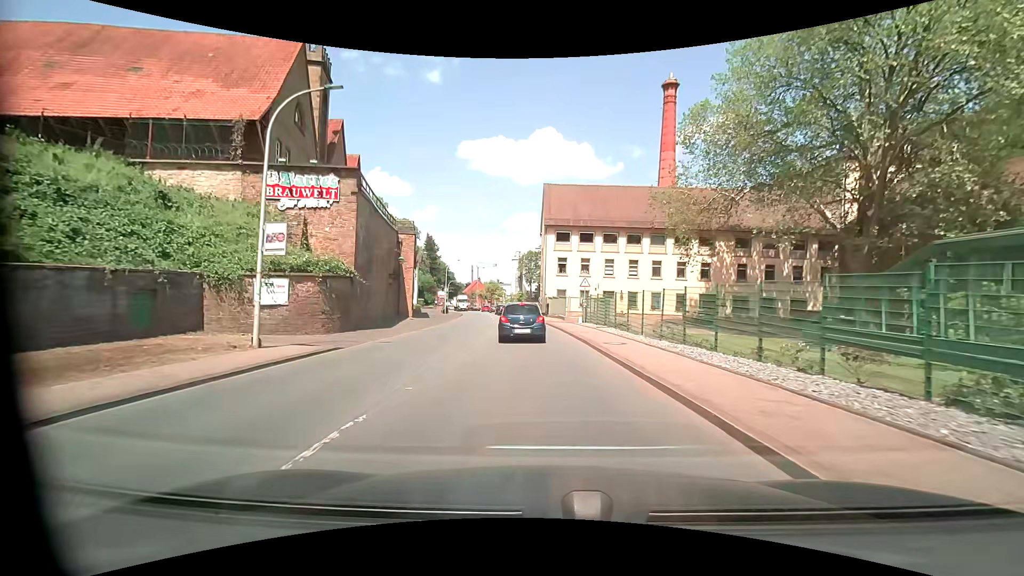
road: primary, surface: asphalt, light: Day
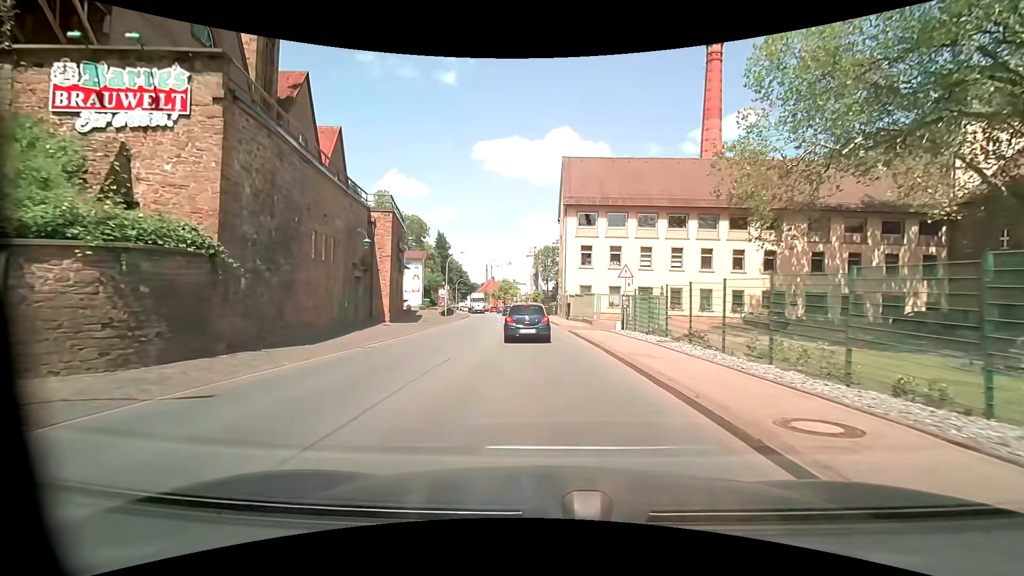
(-0.2, +11.1) m; -2°
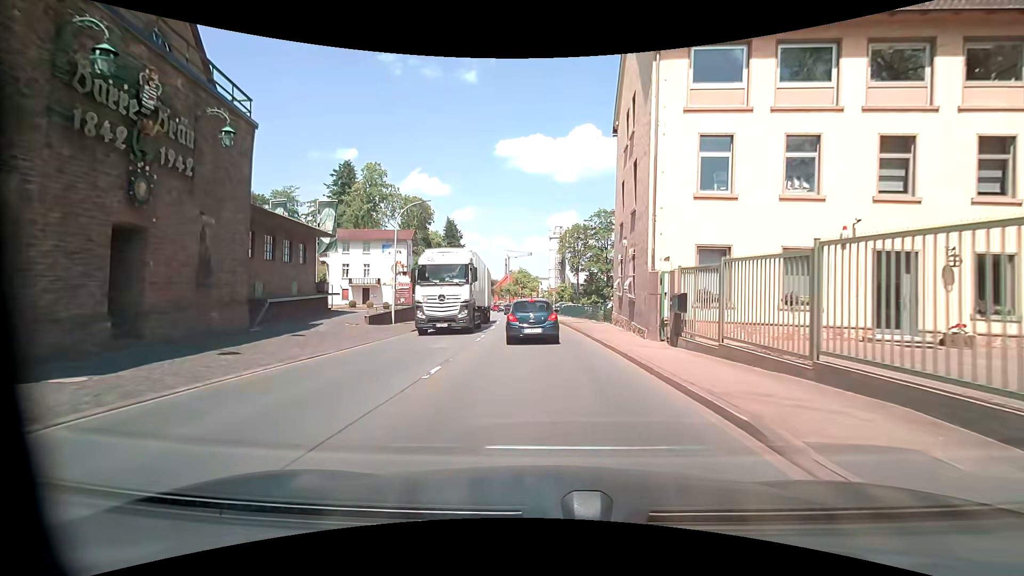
(-0.9, +28.5) m; -3°
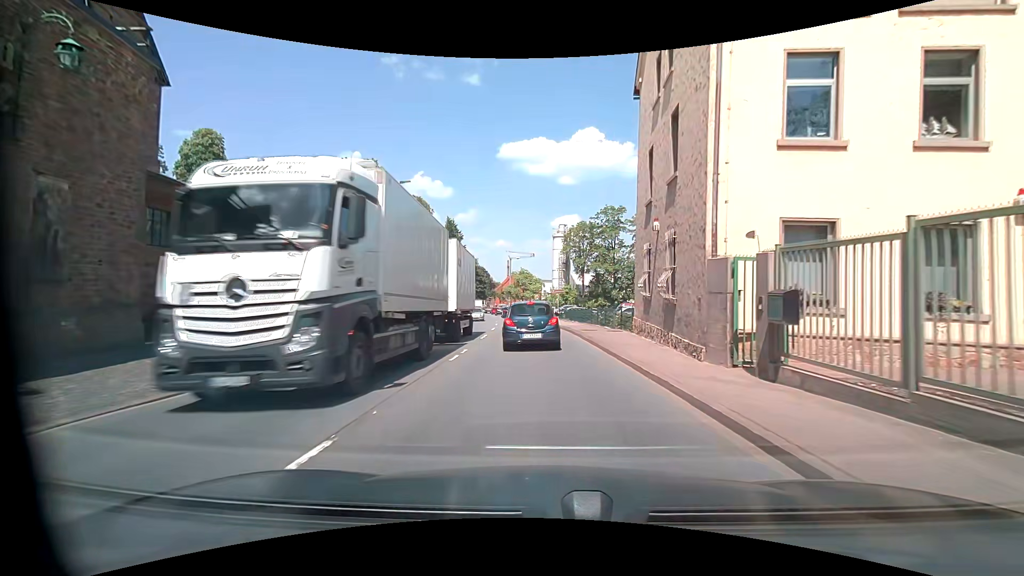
(0.0, +5.5) m; 0°
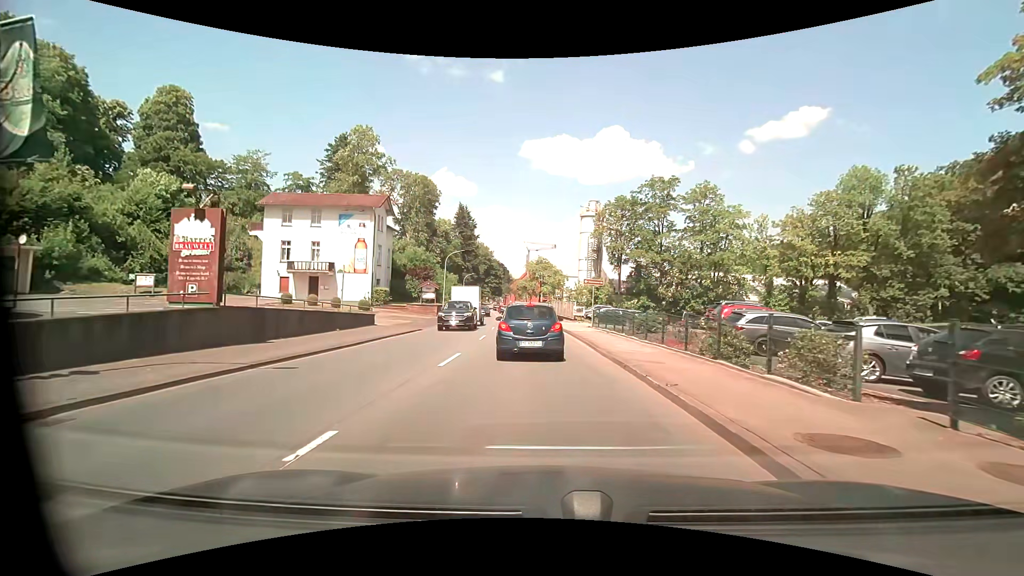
(-0.5, +18.7) m; -3°
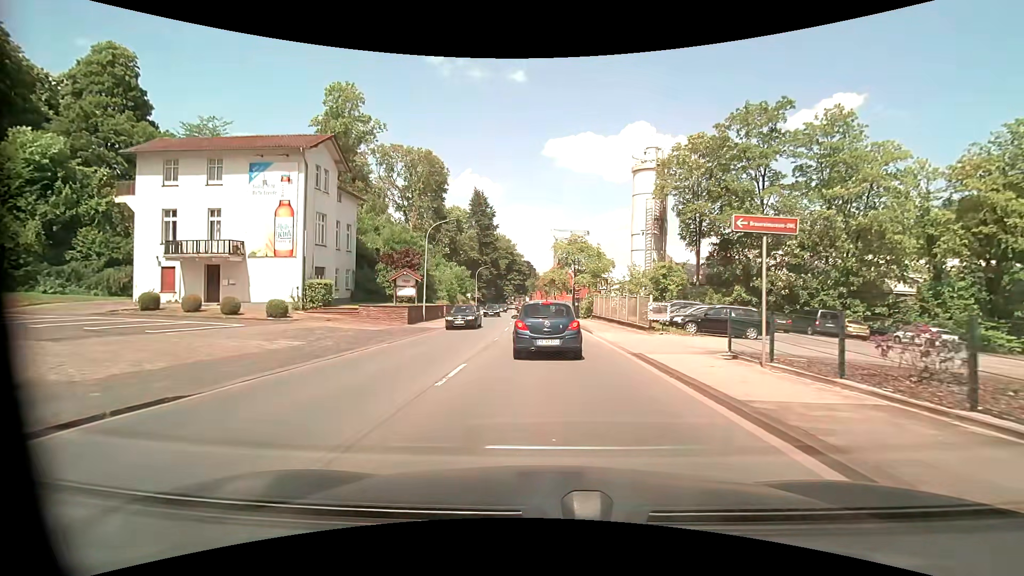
(-0.5, +21.0) m; -3°
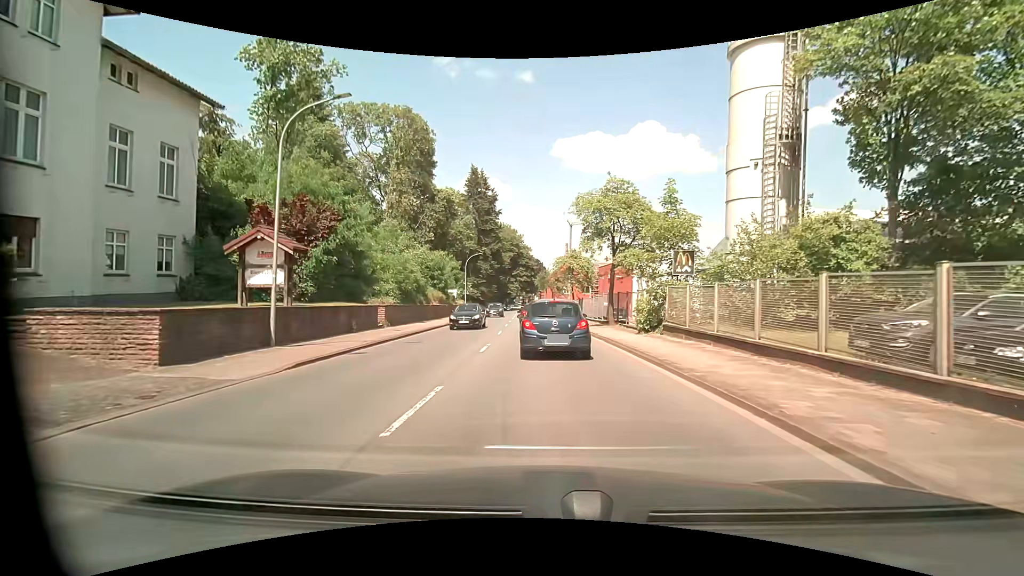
(-0.2, +21.5) m; -1°
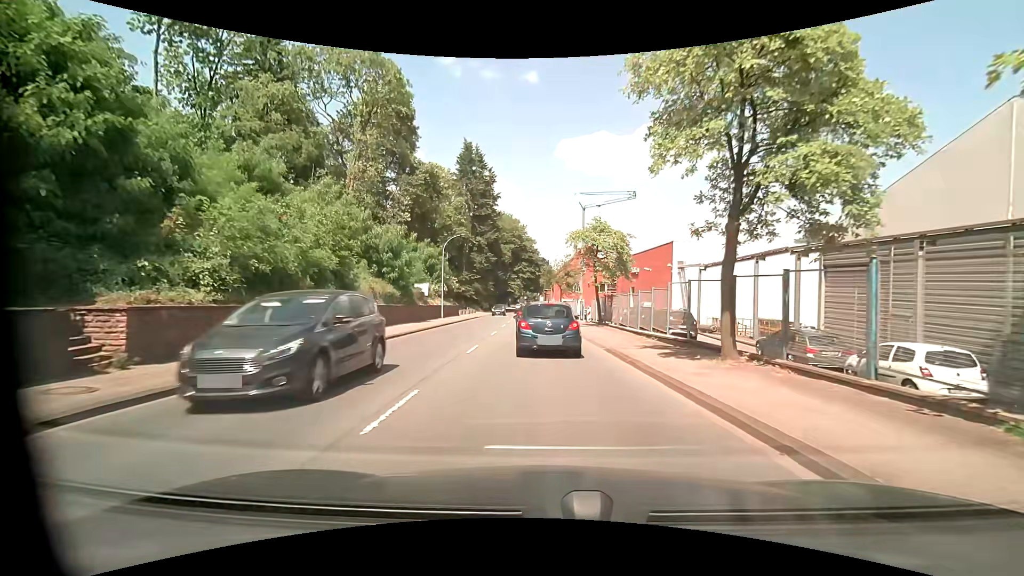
(-0.1, +17.5) m; -1°
(0, +10) (0, +20) (0, +30) (-1, +40) (-1, +50) (-1, +60) (-2, +70) (-2, +80) (-2, +90) (-2, +100) m
